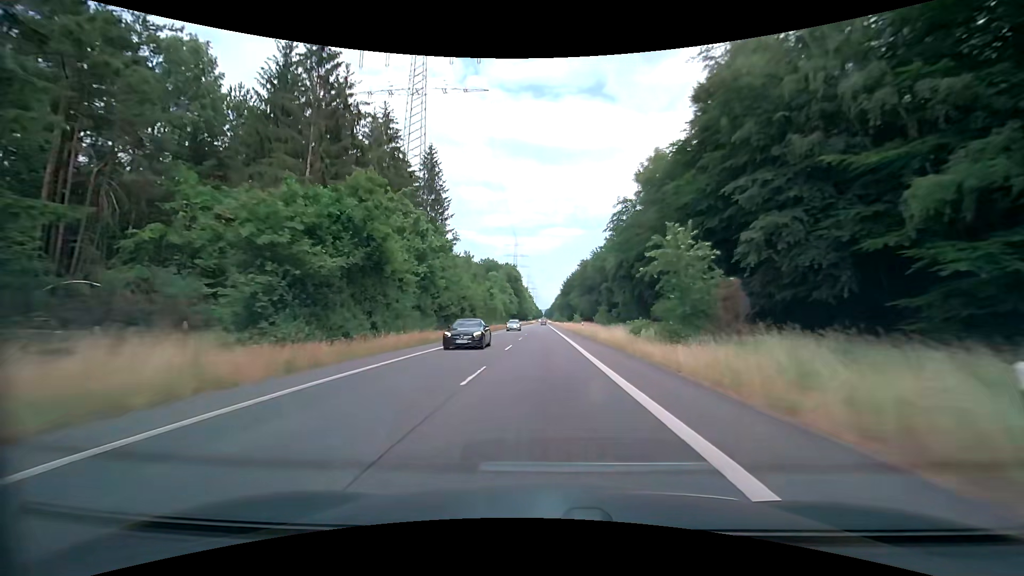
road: secondary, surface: asphalt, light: Day
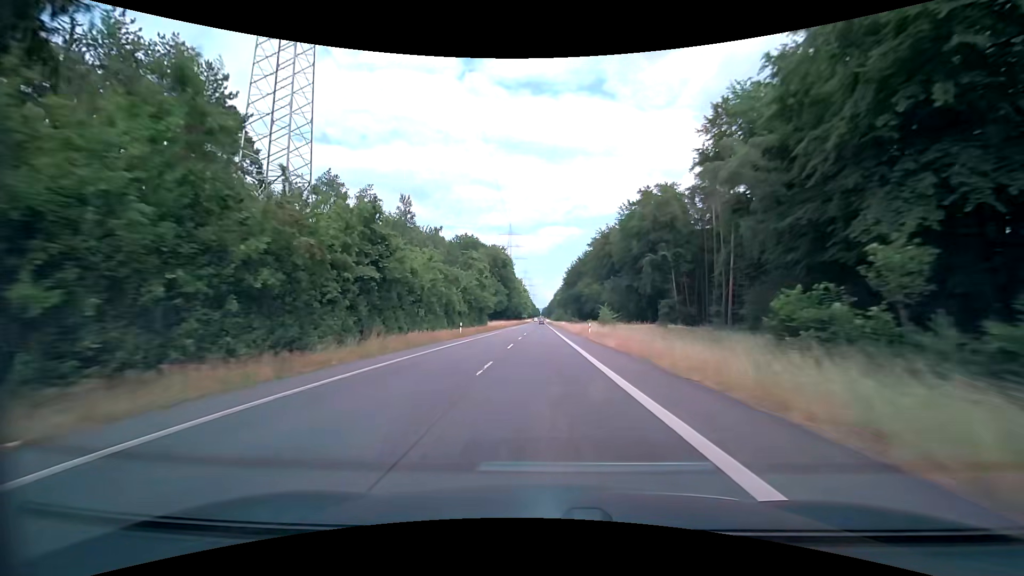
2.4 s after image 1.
(+0.3, +58.4) m; 0°
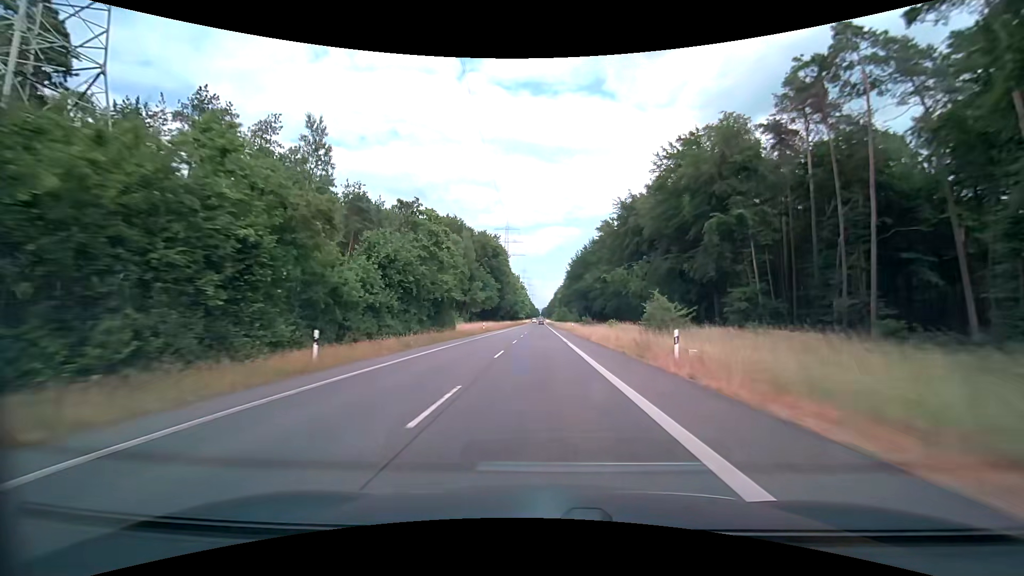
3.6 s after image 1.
(+0.1, +29.7) m; 0°
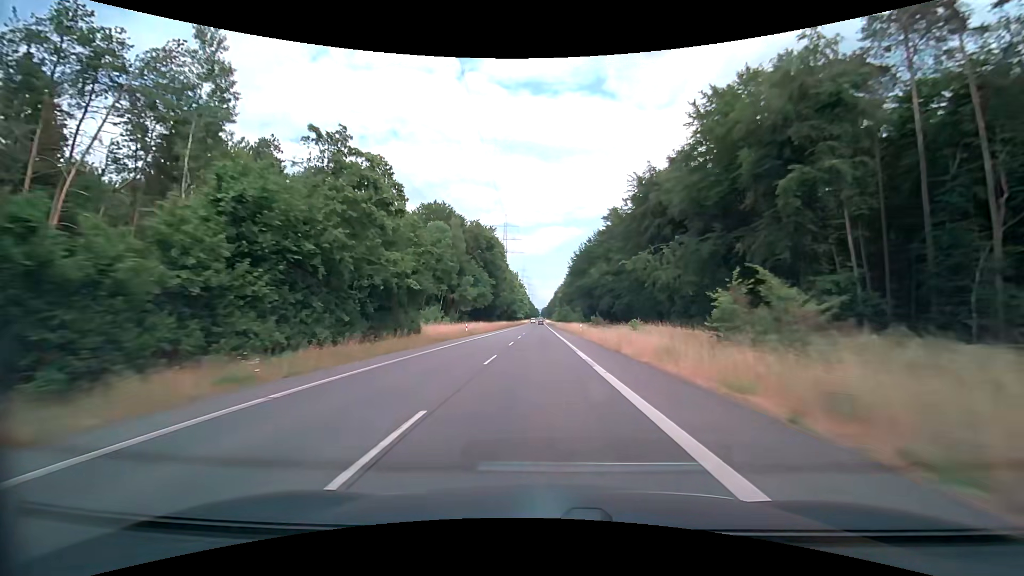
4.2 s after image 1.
(0.0, +14.9) m; +1°
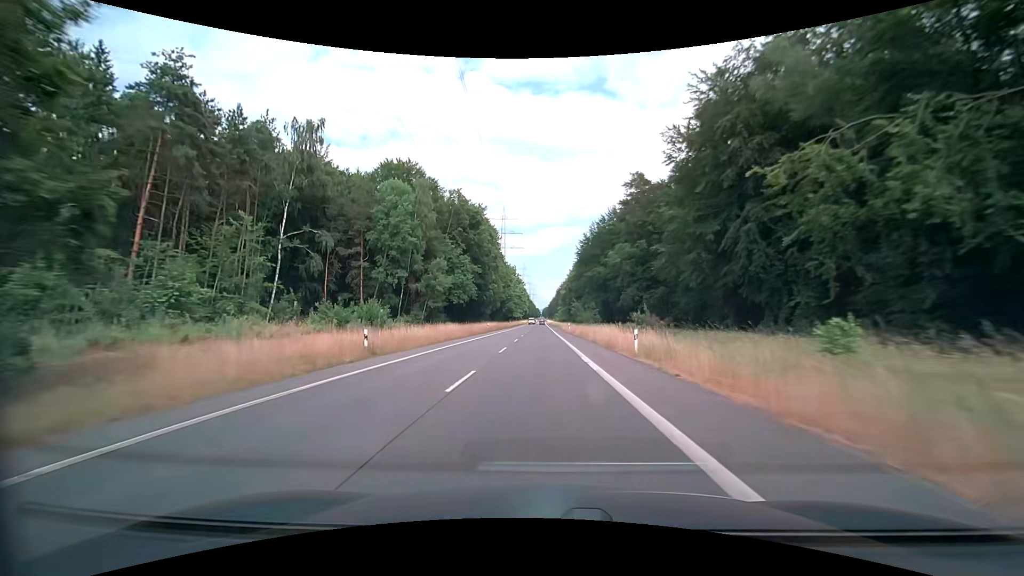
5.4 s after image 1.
(-0.4, +30.0) m; -1°
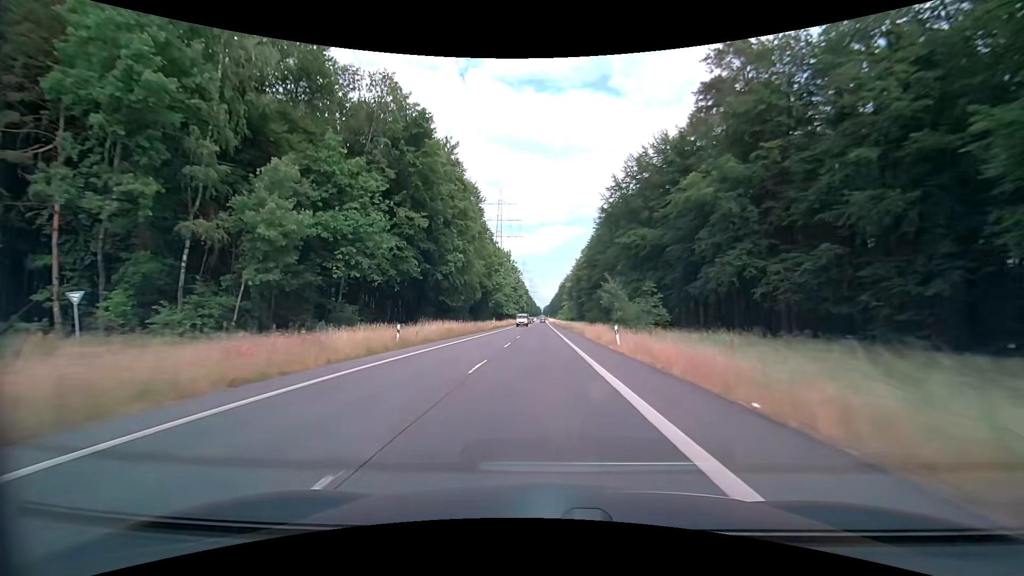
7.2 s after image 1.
(-0.2, +45.0) m; 0°
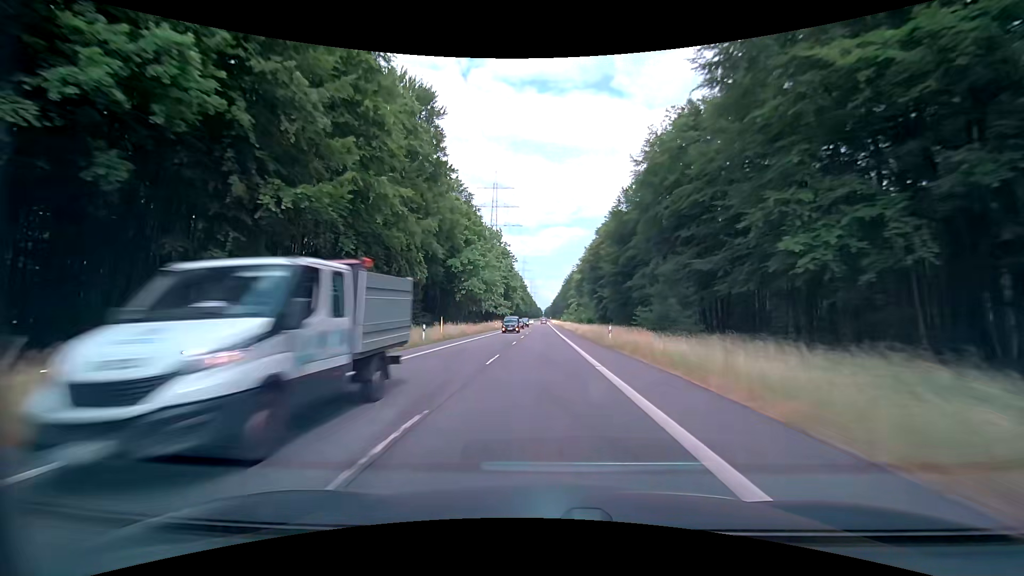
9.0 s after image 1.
(0.0, +45.1) m; 0°
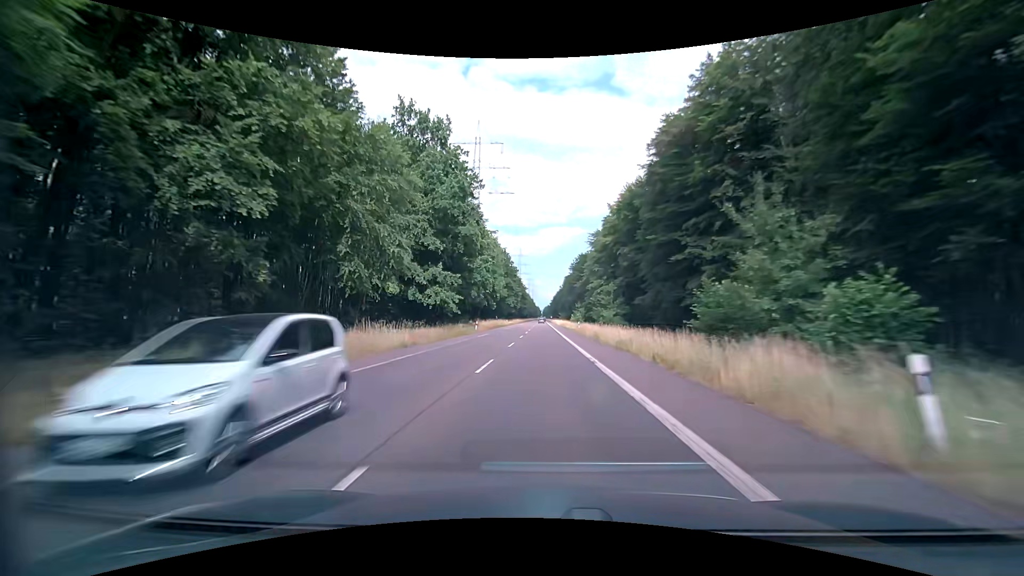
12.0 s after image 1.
(+0.1, +75.1) m; 0°
(0, +10) (0, +20) (0, +30) (0, +40) (0, +50) (0, +60) (0, +70) (0, +80) (0, +90) (0, +100) m
